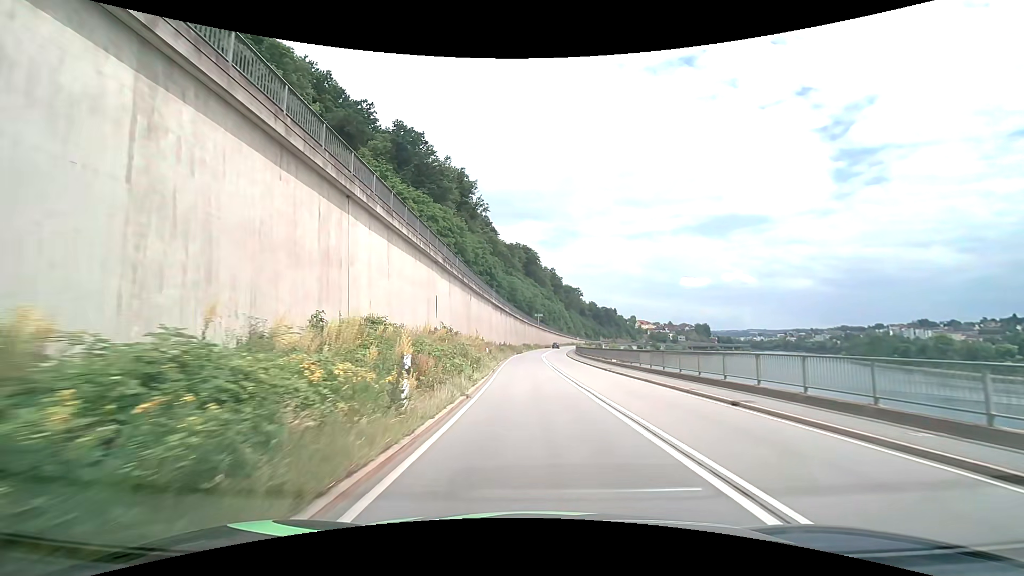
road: primary_link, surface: asphalt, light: Day
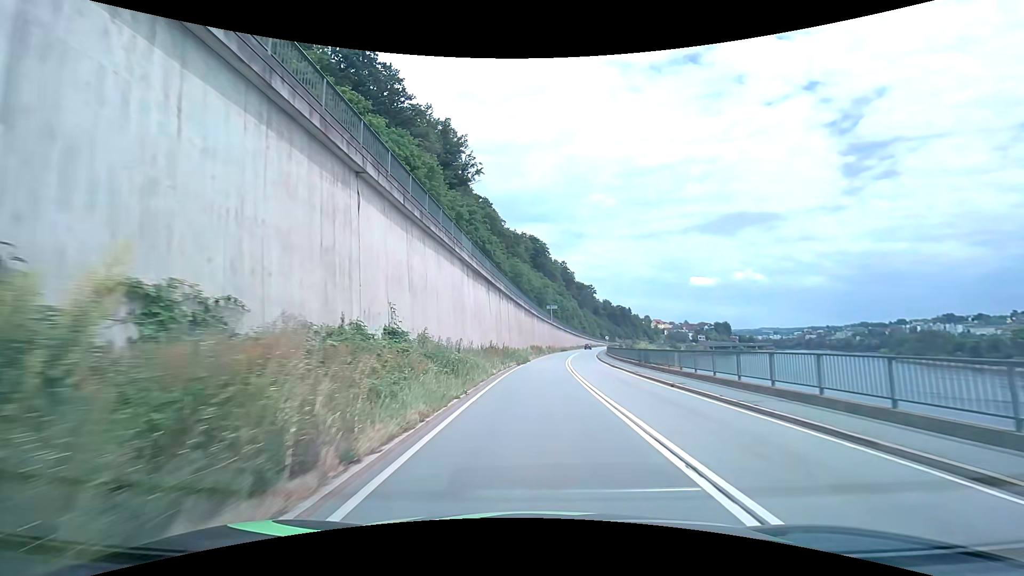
(-0.3, +33.7) m; -2°
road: primary
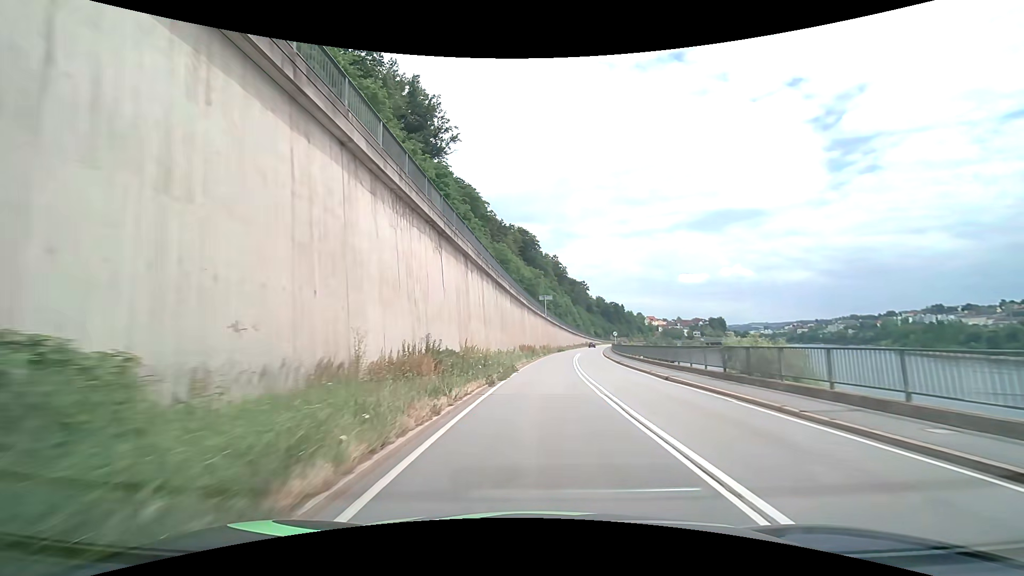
(+0.3, +18.0) m; +2°
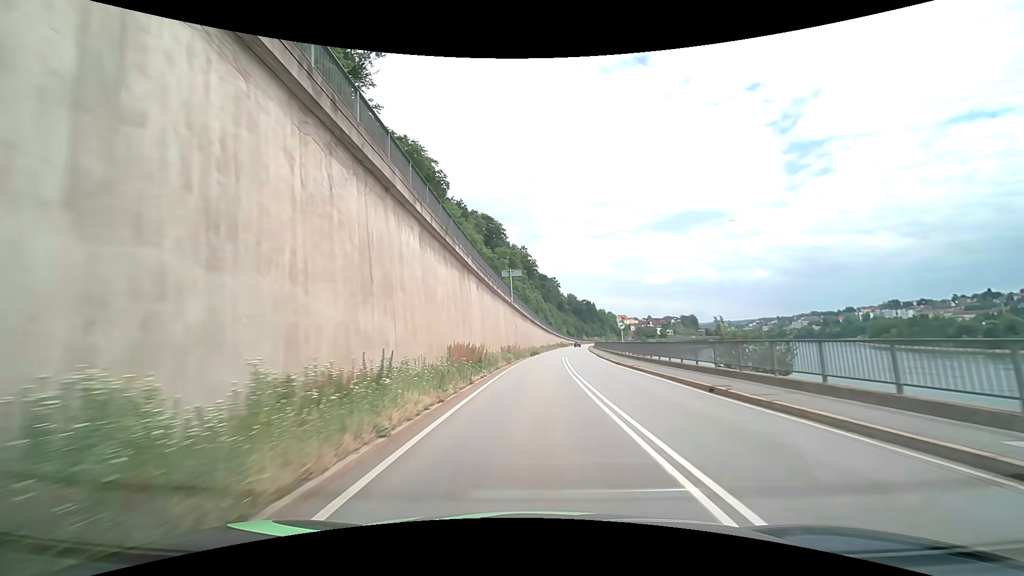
(+0.4, +27.4) m; +2°
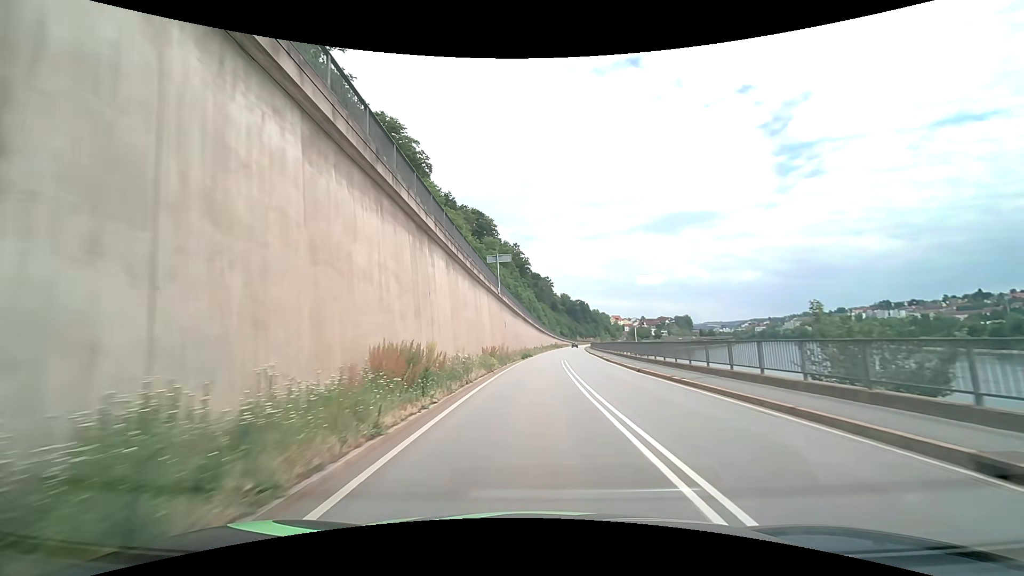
(+0.1, +9.1) m; +1°
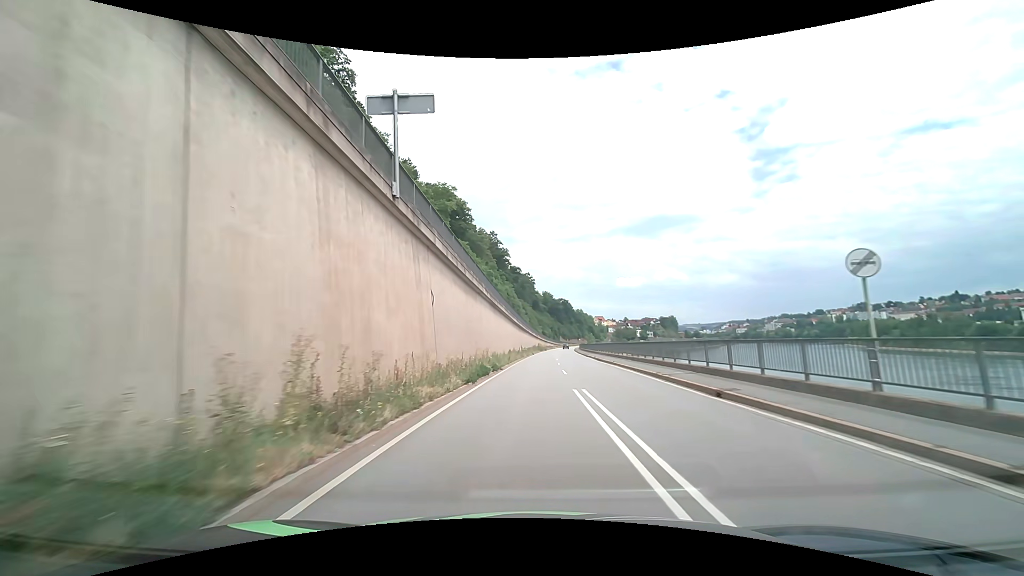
(+0.6, +27.2) m; +3°
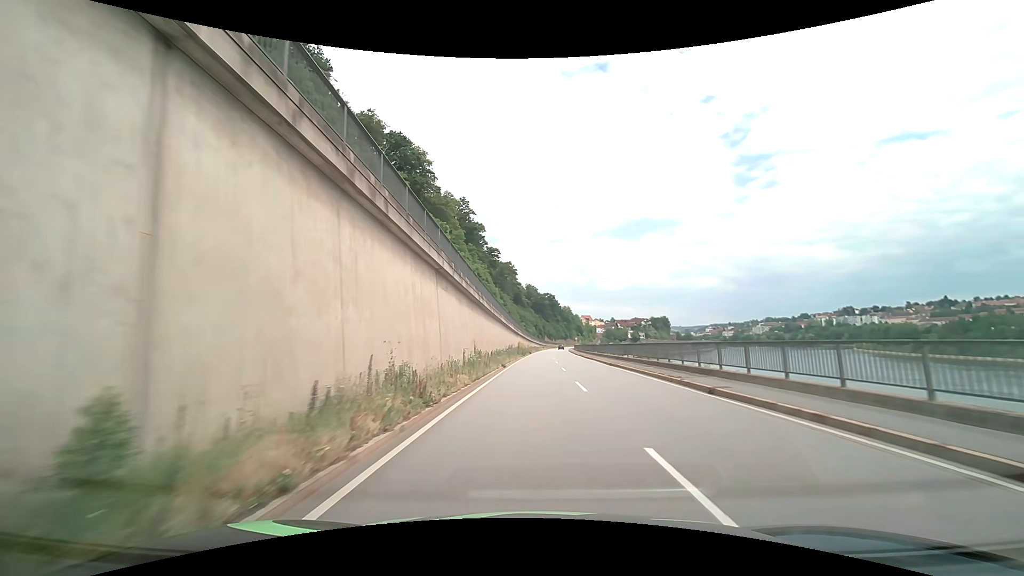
(+0.6, +44.7) m; +2°
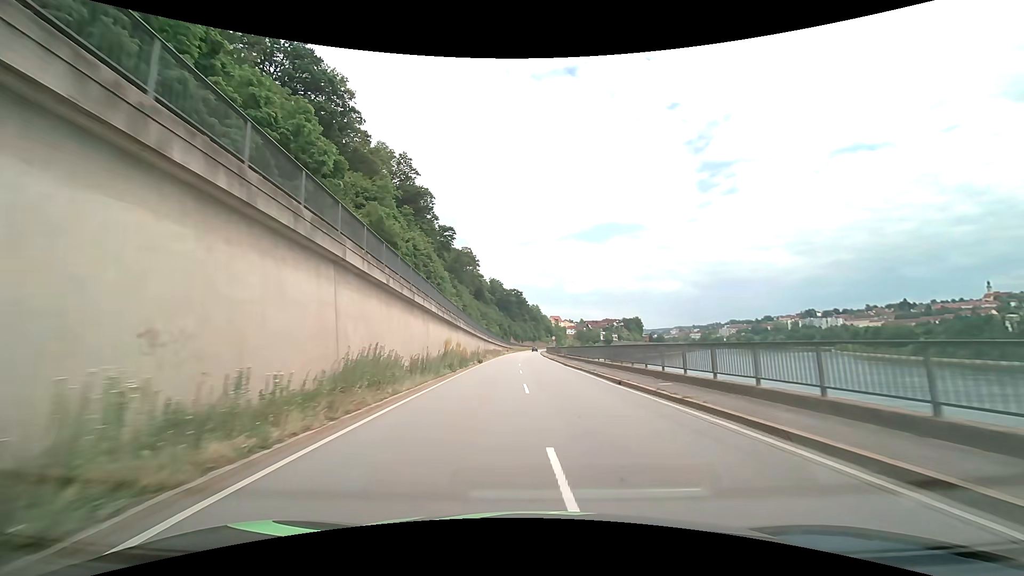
(+1.1, +36.0) m; +4°
(0, +10) (0, +20) (0, +30) (0, +40) (0, +50) (0, +60) (0, +70) (0, +80) (0, +90) (0, +100) m
